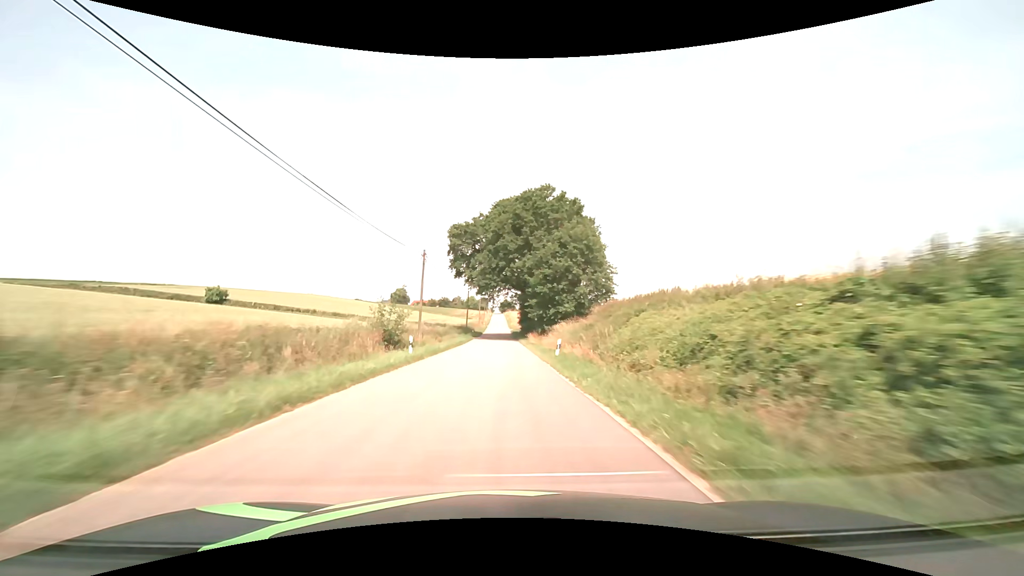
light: Day
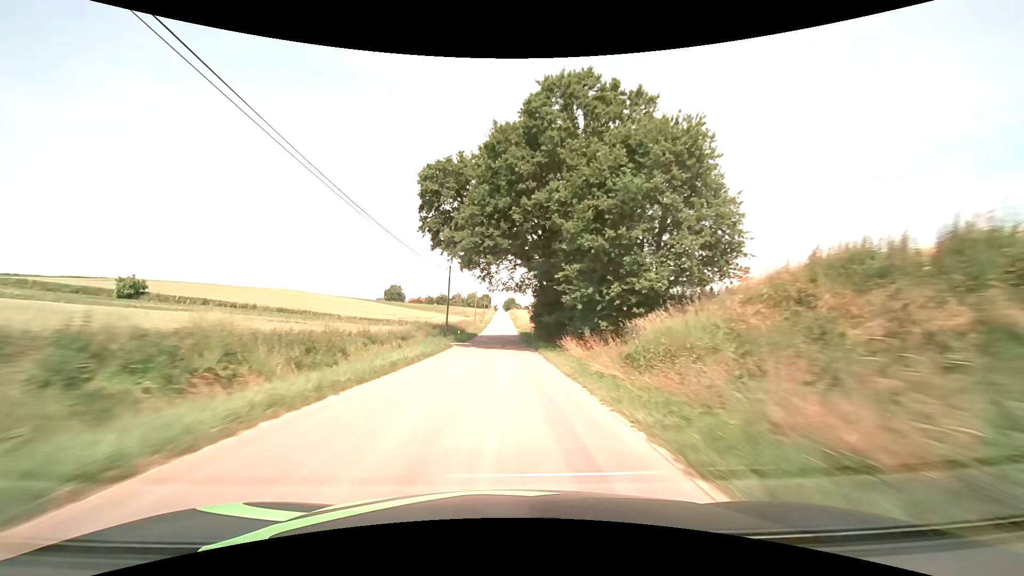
(-0.2, +27.9) m; -1°
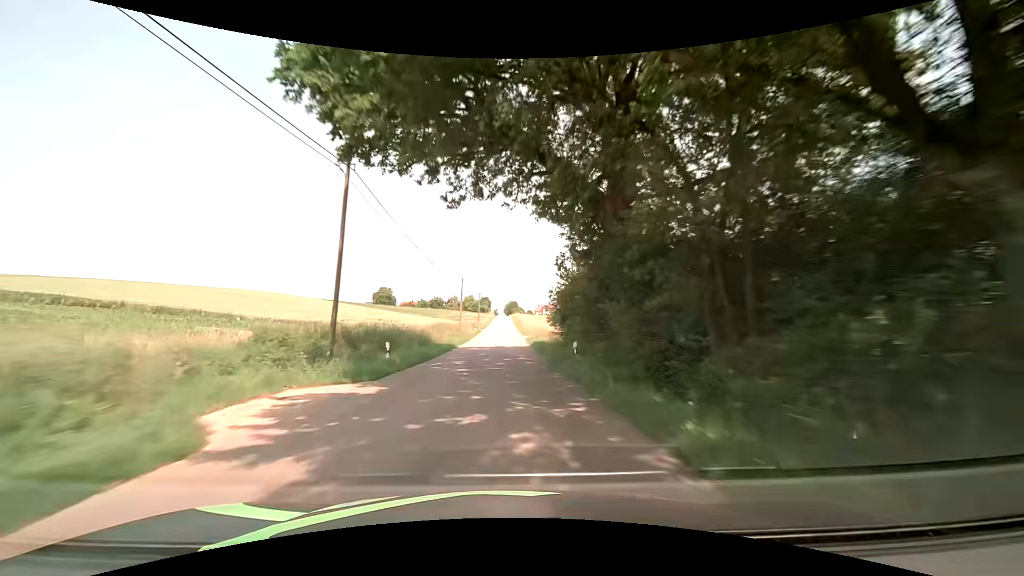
(0.0, +28.1) m; 0°
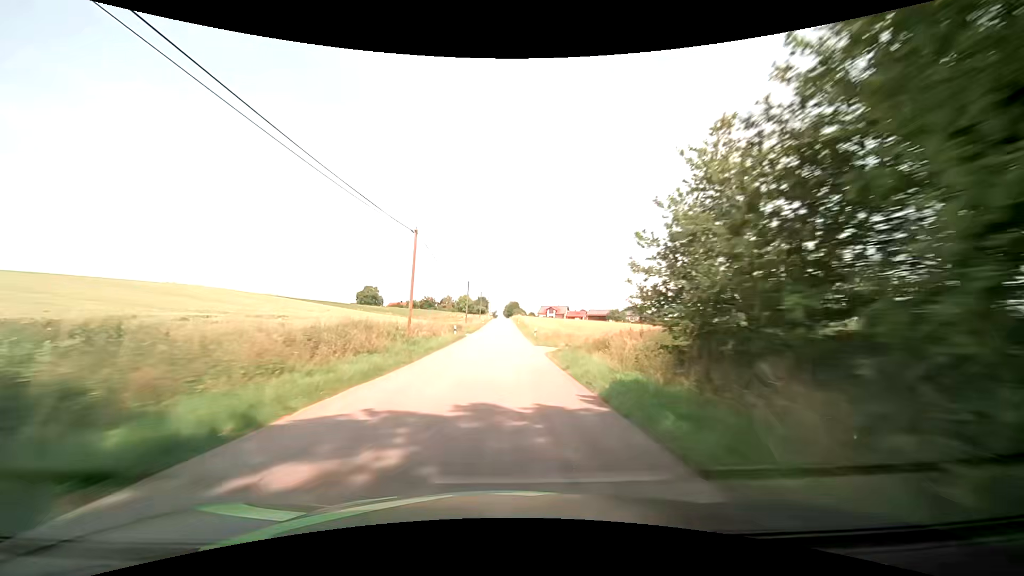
(+0.1, +28.1) m; 0°
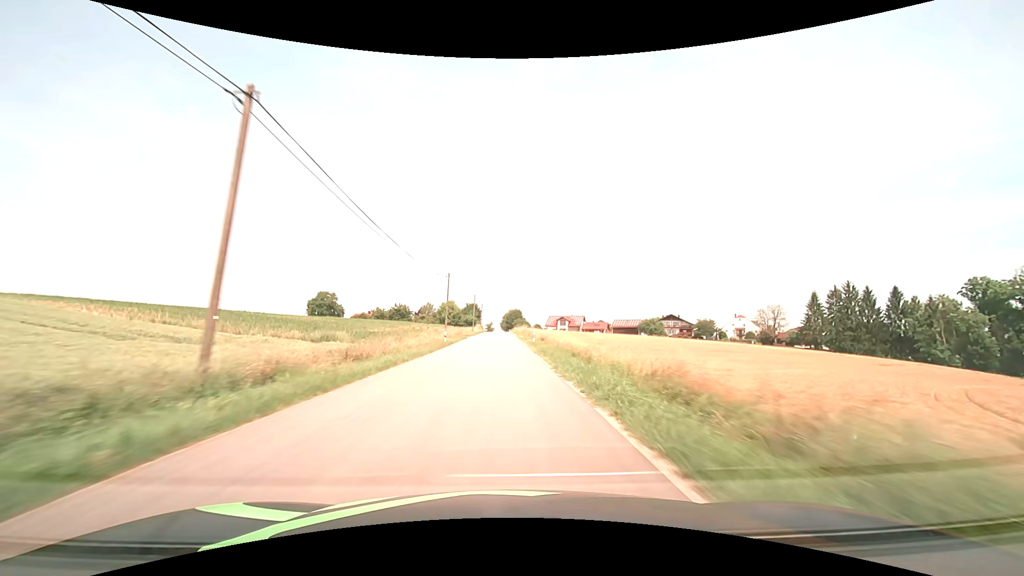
(0.0, +55.8) m; 0°
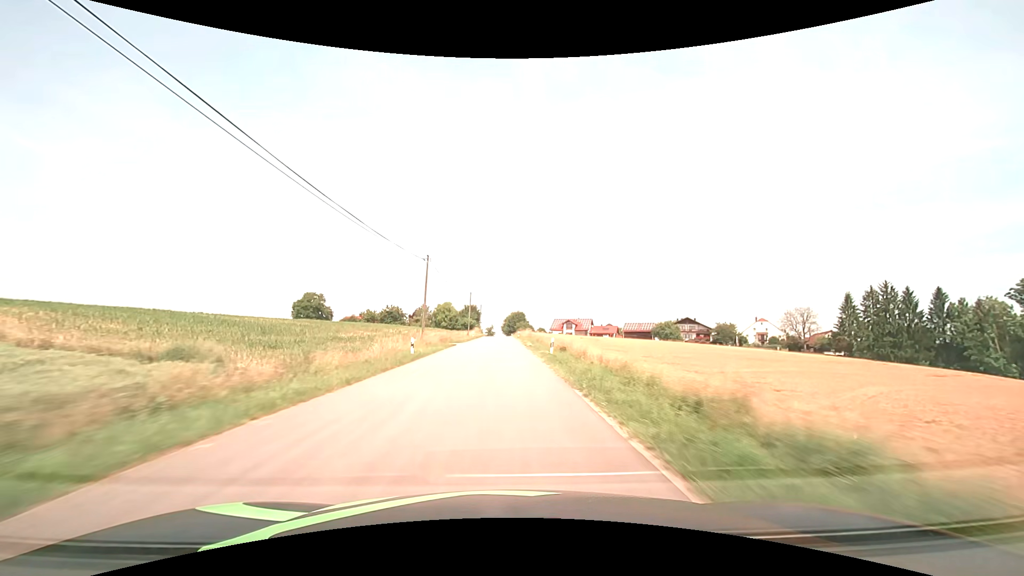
(0.0, +13.9) m; 0°
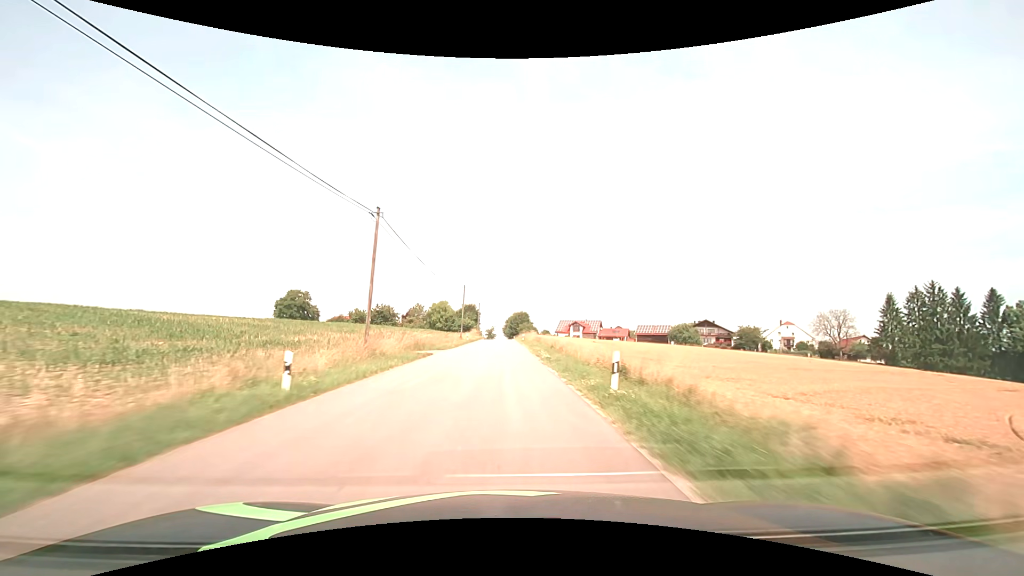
(0.0, +13.9) m; 0°
